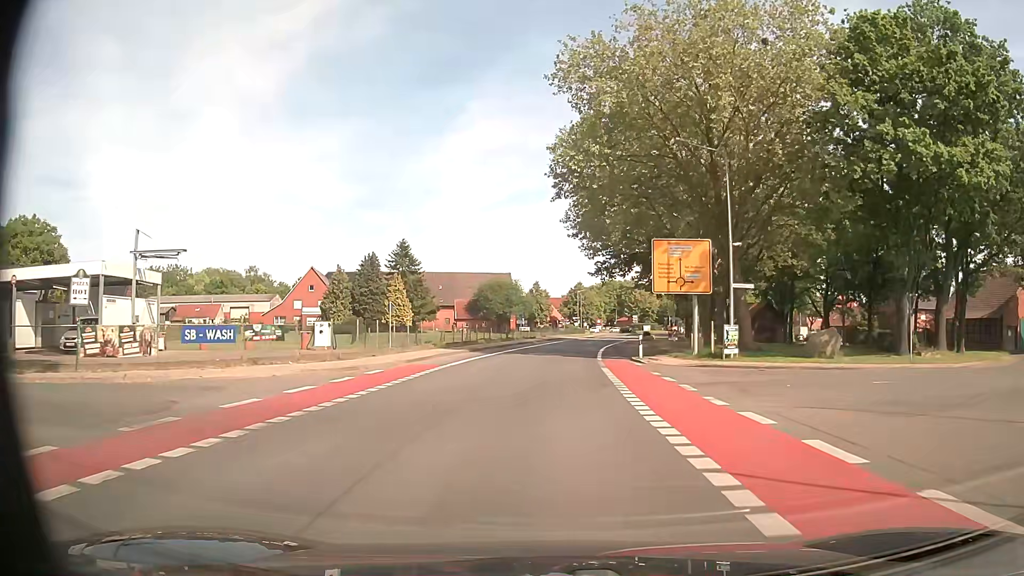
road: secondary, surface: asphalt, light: Day
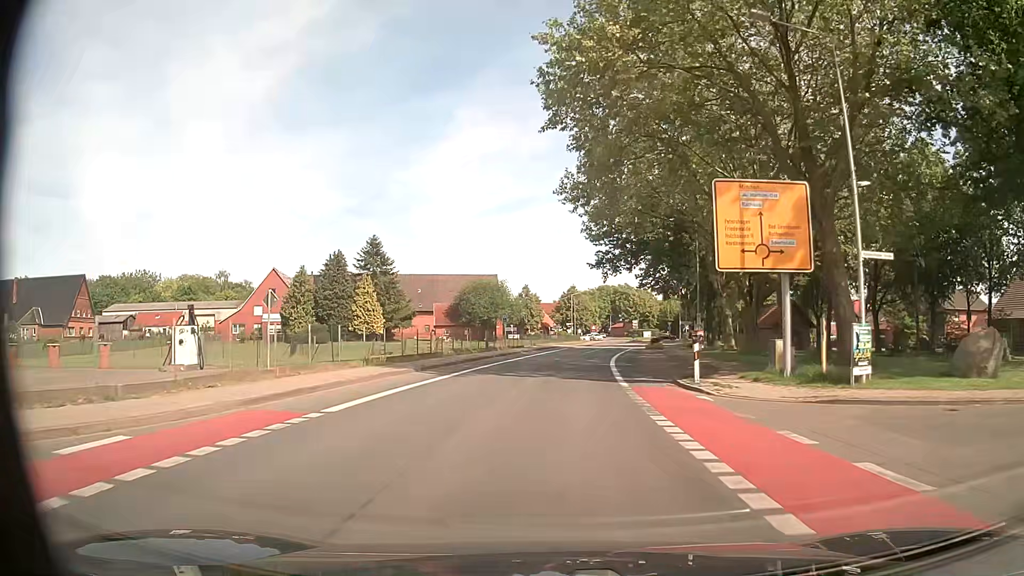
(0.0, +13.4) m; +1°
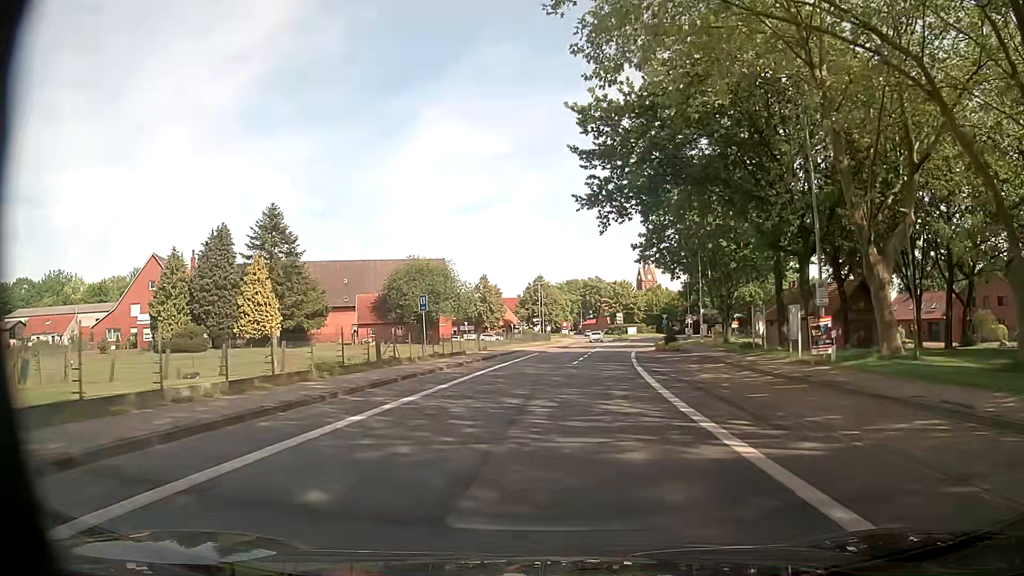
(+0.1, +26.4) m; +1°
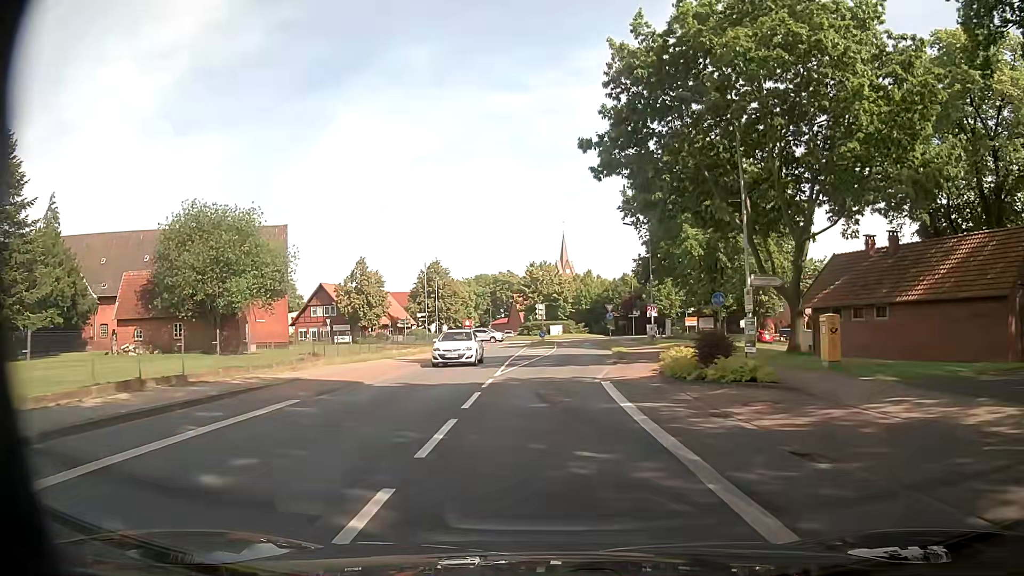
(+2.5, +32.3) m; +8°
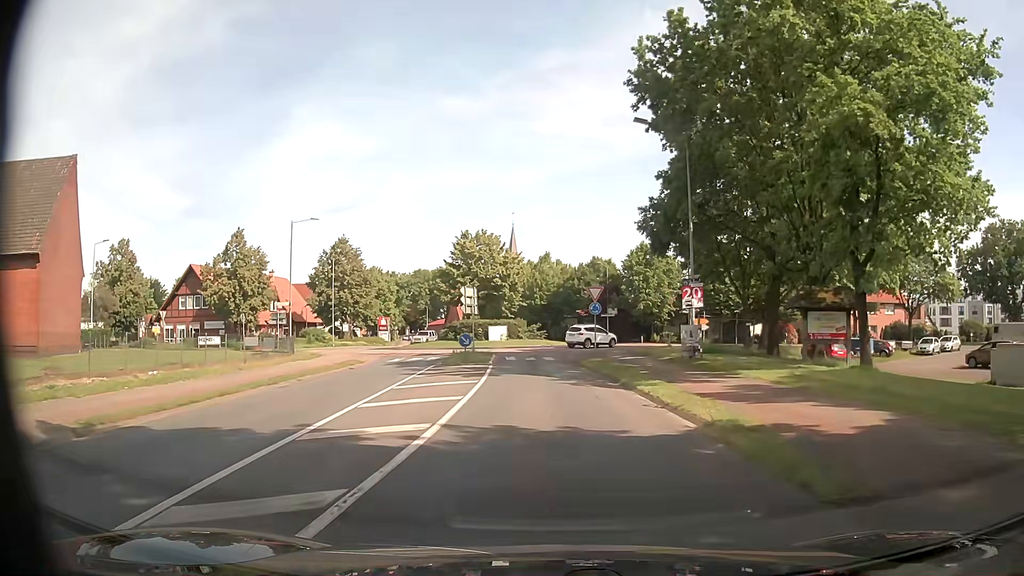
(+0.9, +29.2) m; +5°
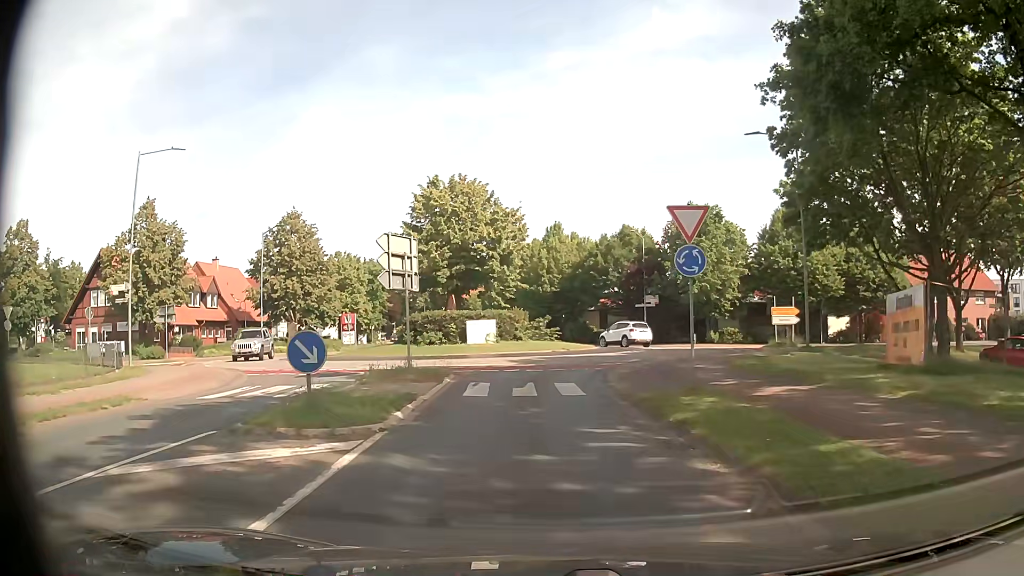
(-0.1, +20.8) m; -2°
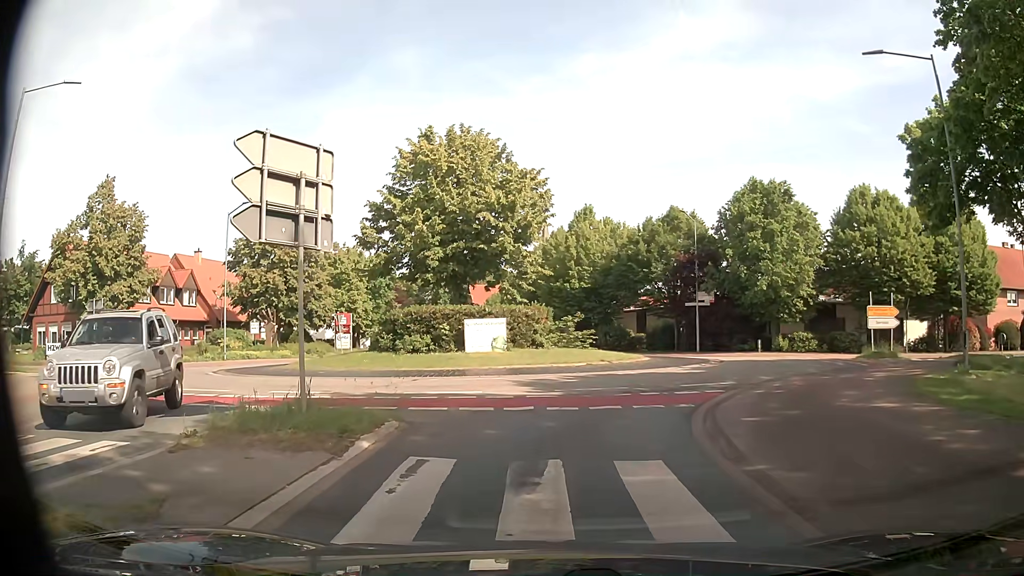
(0.0, +9.8) m; -4°
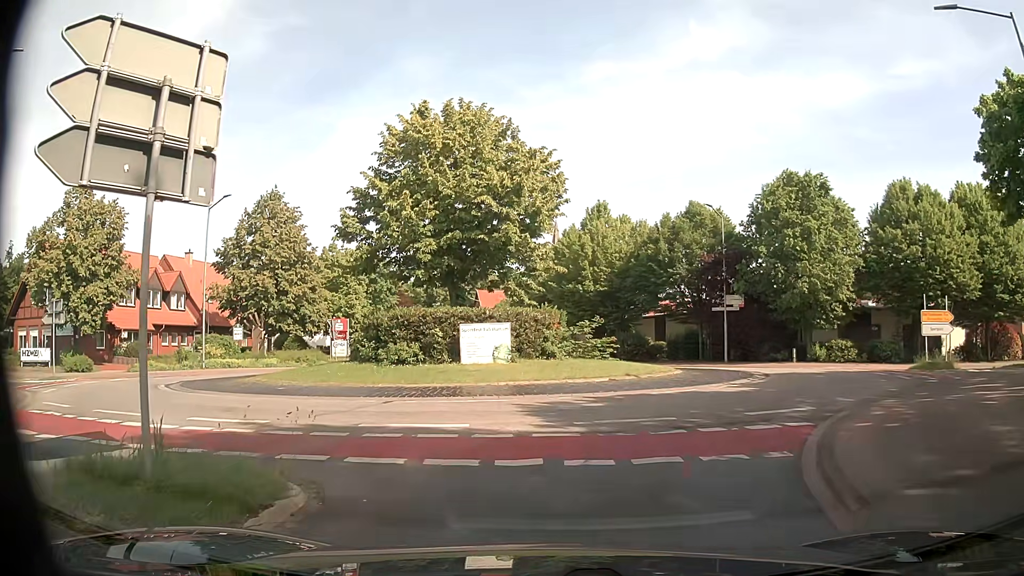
(+0.1, +4.3) m; +1°
